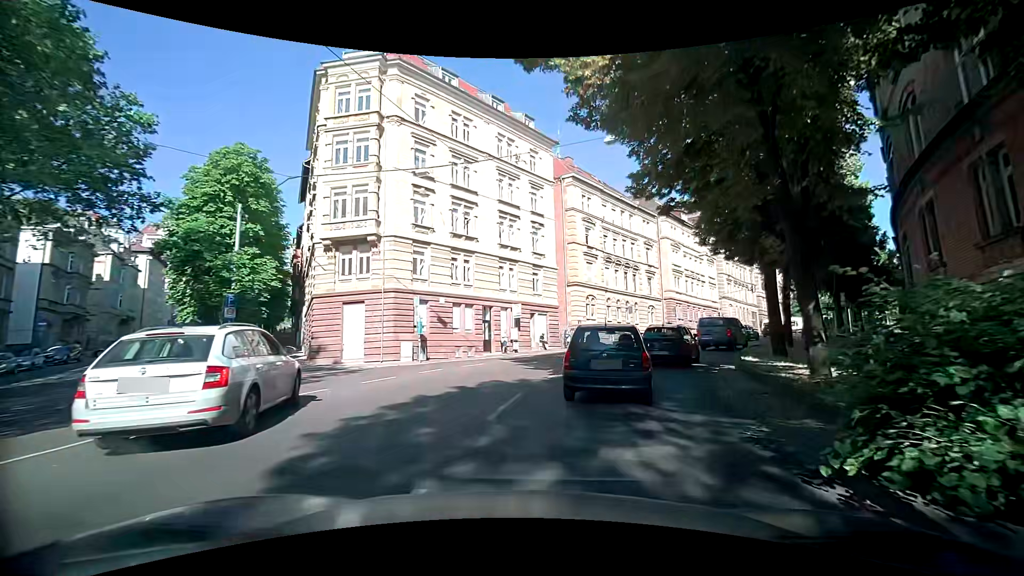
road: secondary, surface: asphalt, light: Day
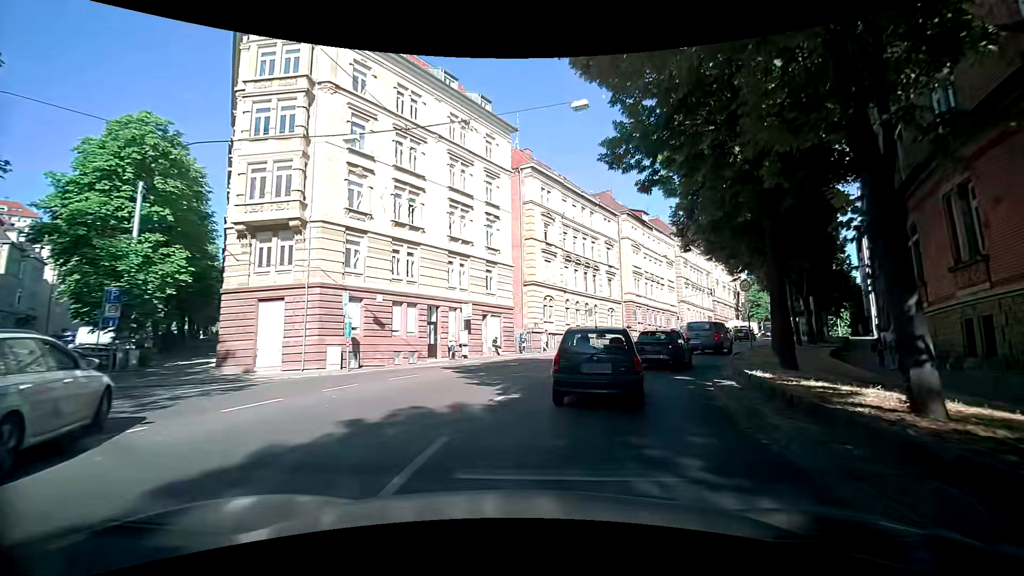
(+0.1, +3.9) m; +4°
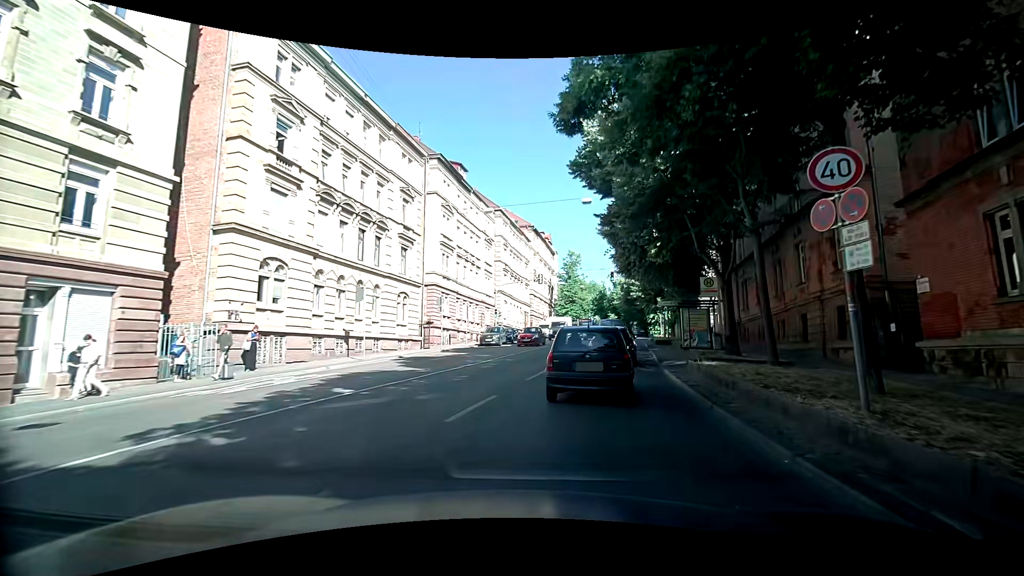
(+3.9, +19.3) m; +21°
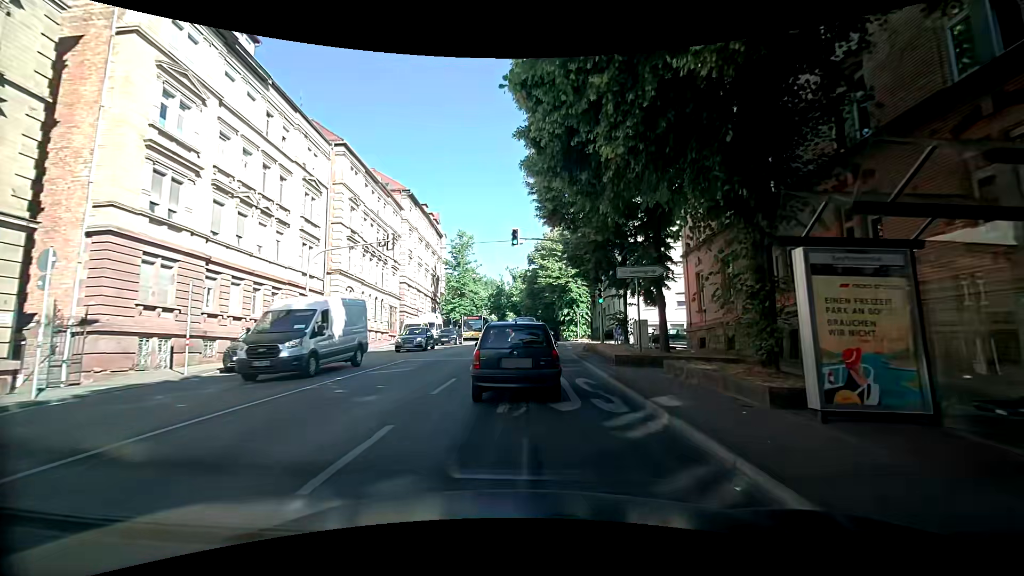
(+3.6, +21.0) m; +11°
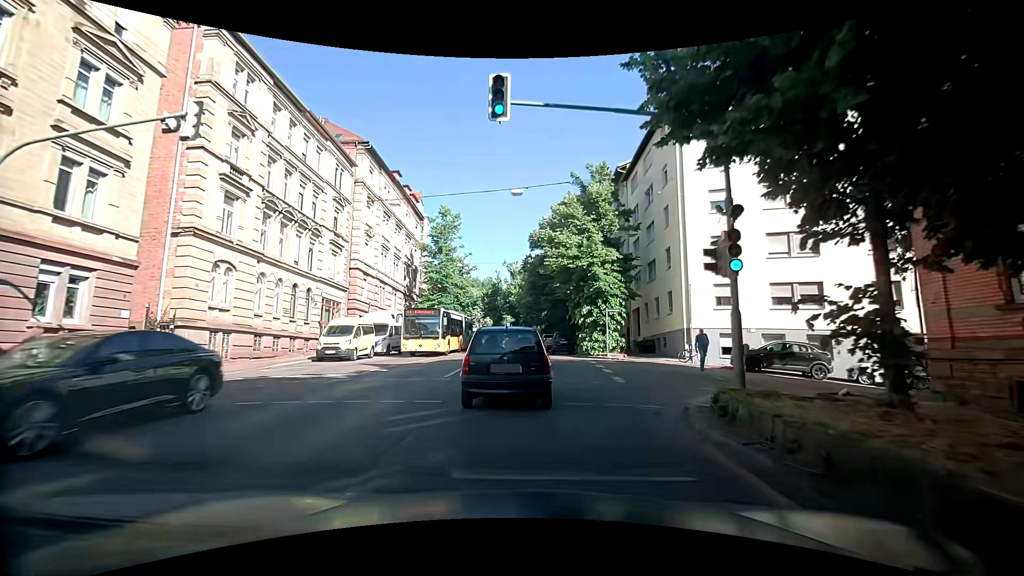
(+0.7, +16.9) m; +3°
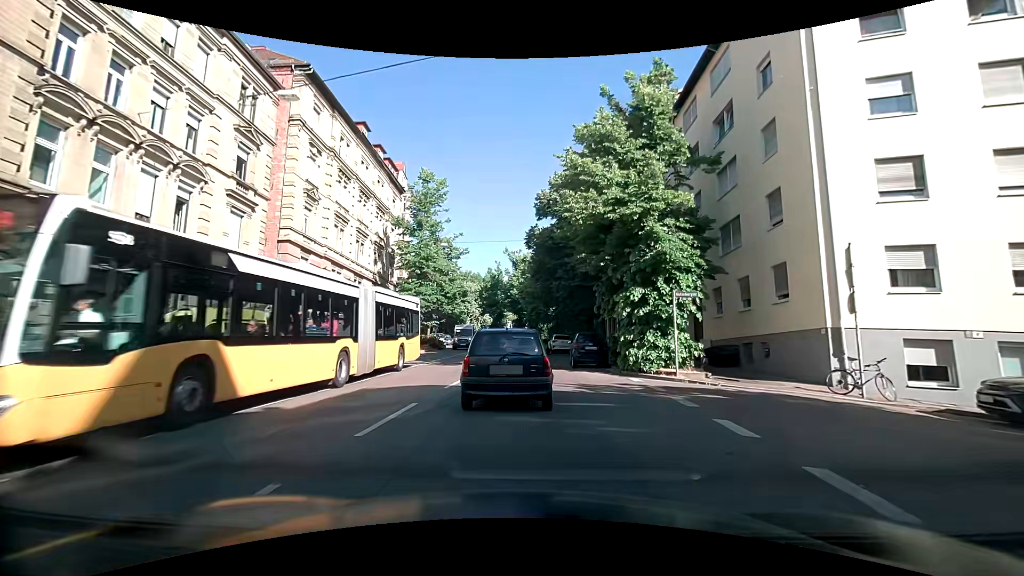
(0.0, +13.1) m; 0°
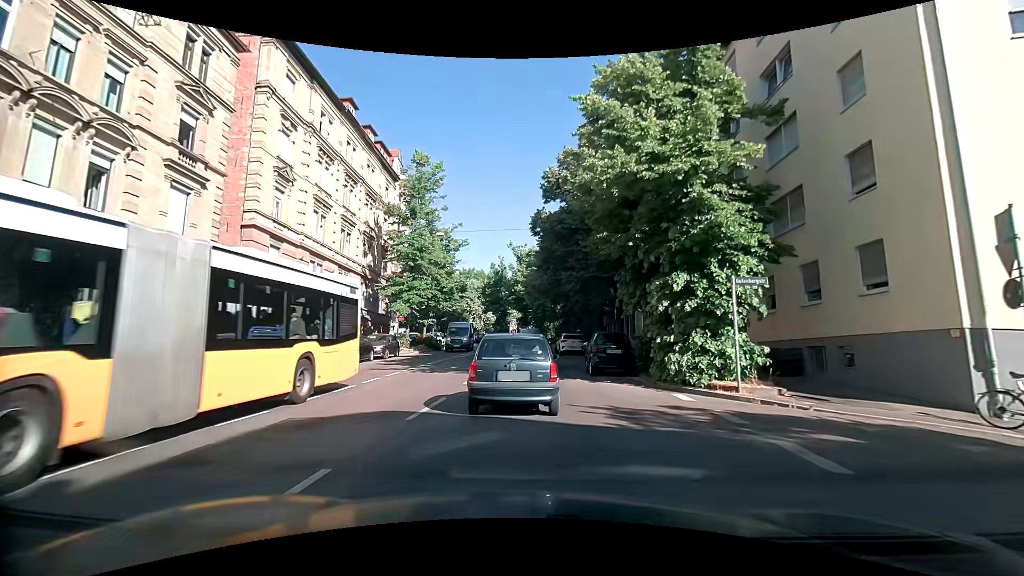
(-0.1, +4.4) m; -1°
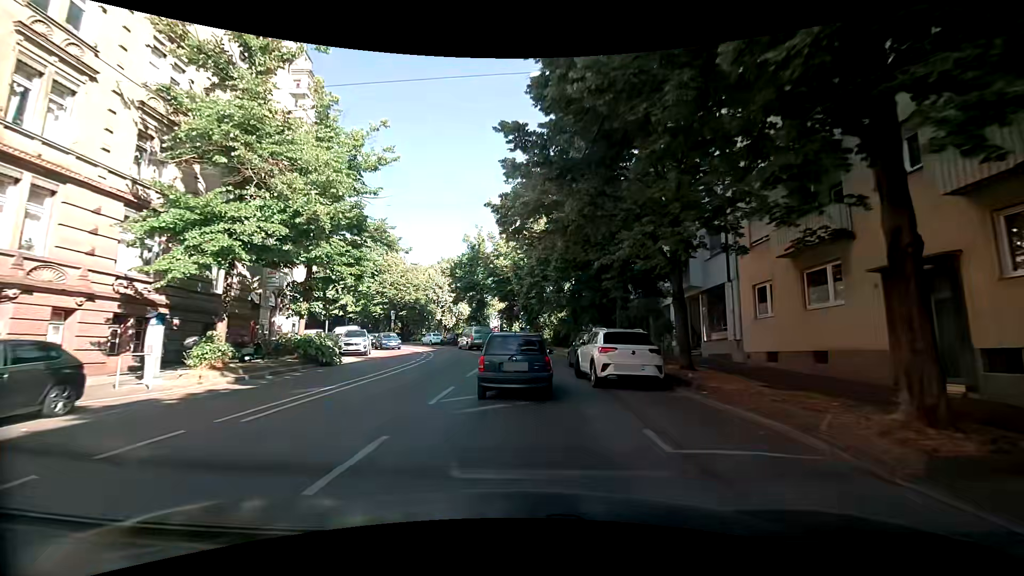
(+0.3, +23.0) m; +1°
(0, +10) (0, +20) (-1, +30) (-3, +40) (-6, +49) (-11, +58) (-18, +65) (-26, +71) (-35, +76) (-44, +79) m
